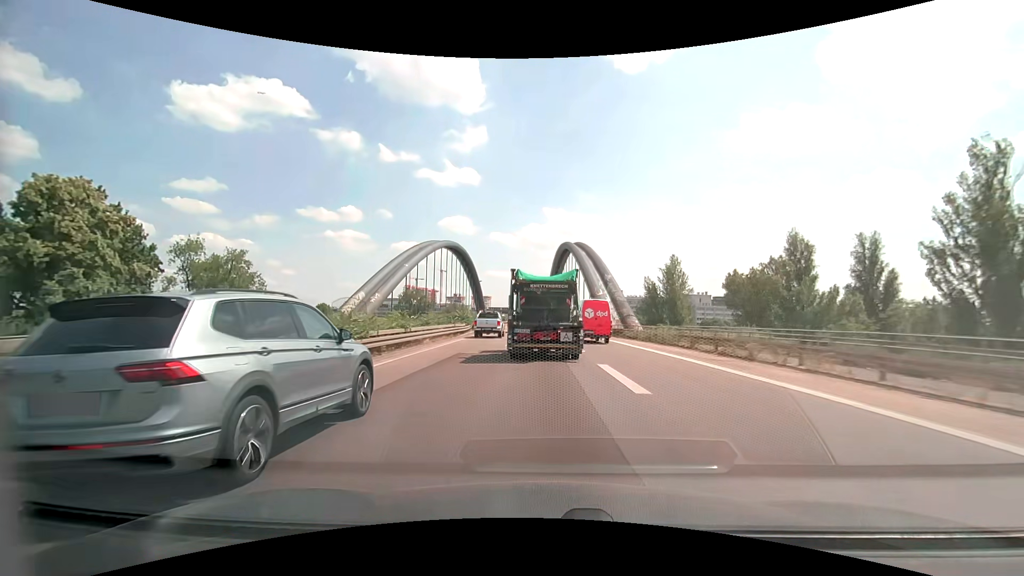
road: motorway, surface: asphalt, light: Day
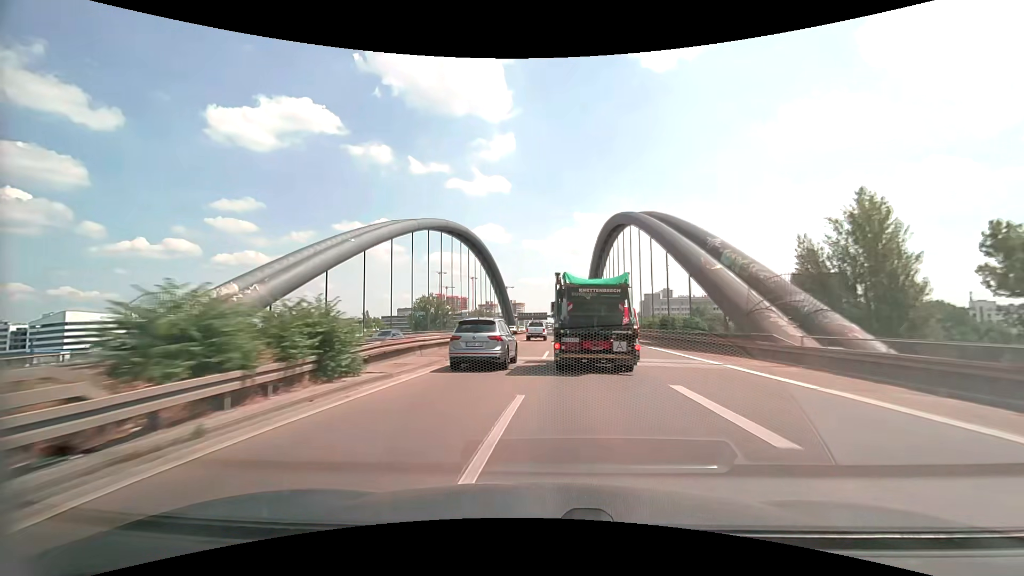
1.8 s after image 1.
(-1.1, +40.1) m; -4°
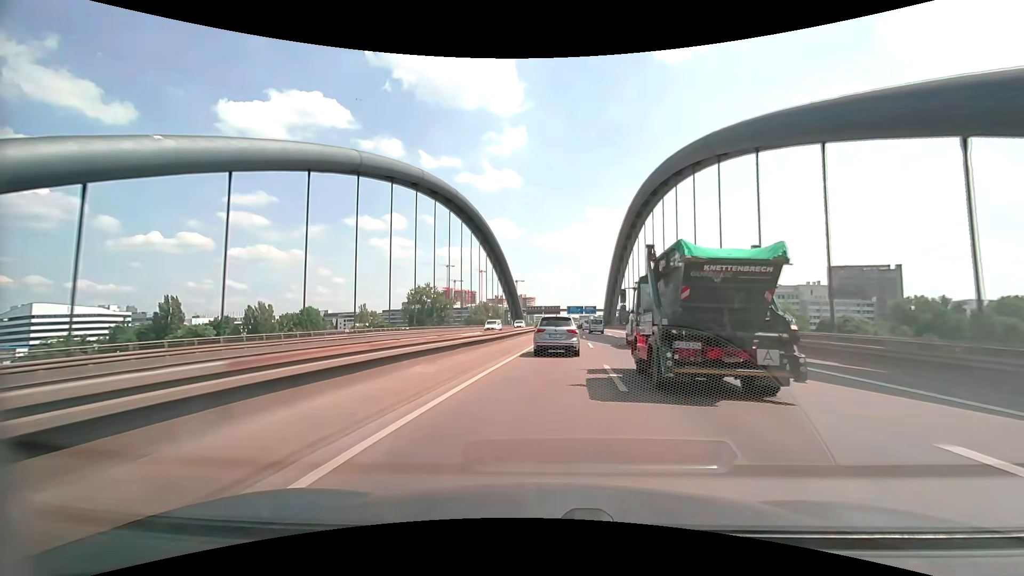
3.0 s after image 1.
(-0.8, +30.4) m; -2°
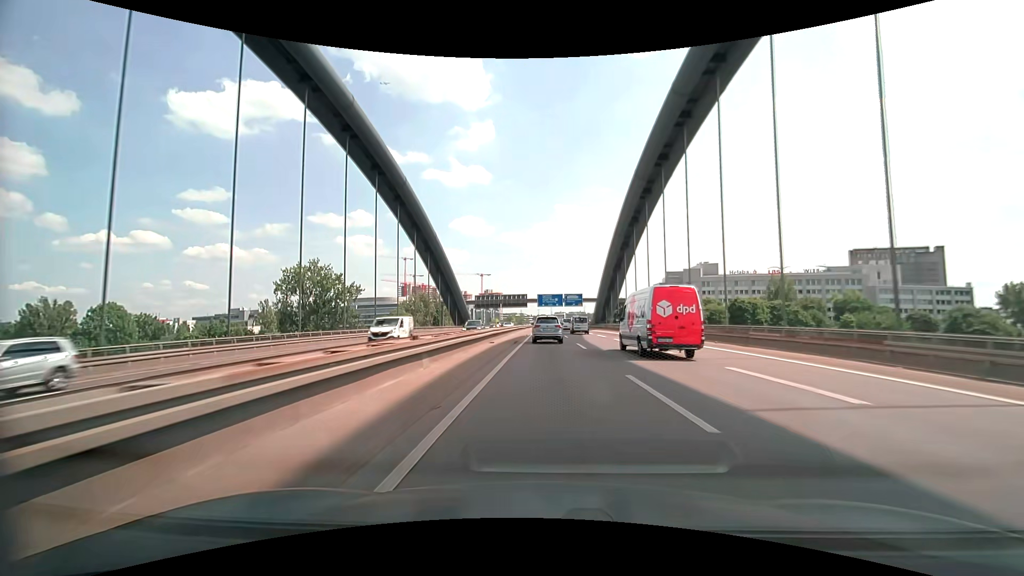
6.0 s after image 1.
(+4.1, +76.8) m; +4°
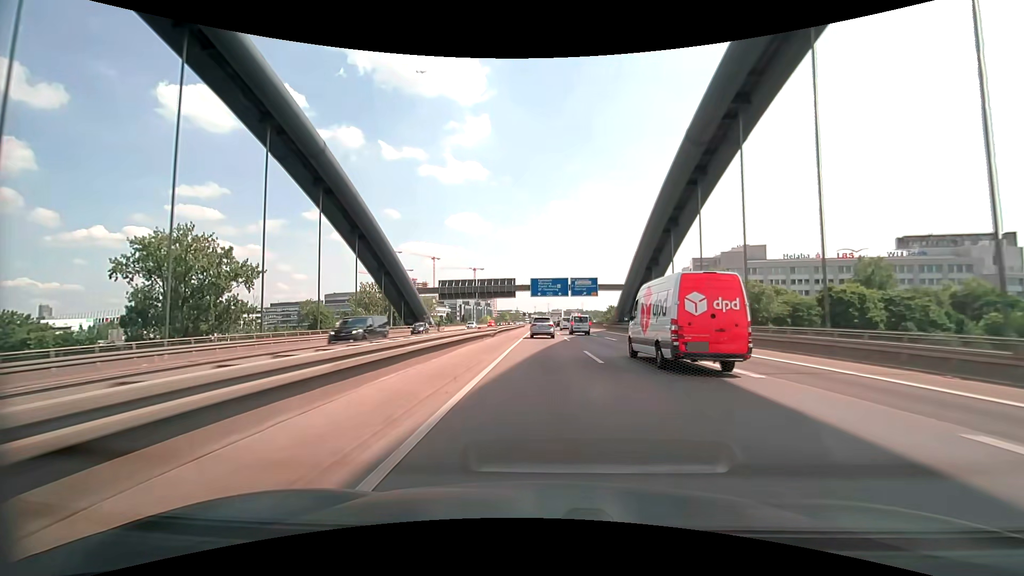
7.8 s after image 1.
(+0.1, +45.3) m; 0°
(0, +10) (0, +20) (0, +30) (0, +40) (0, +50) (0, +60) (0, +70) (0, +80) (-1, +90) (-1, +100) m
